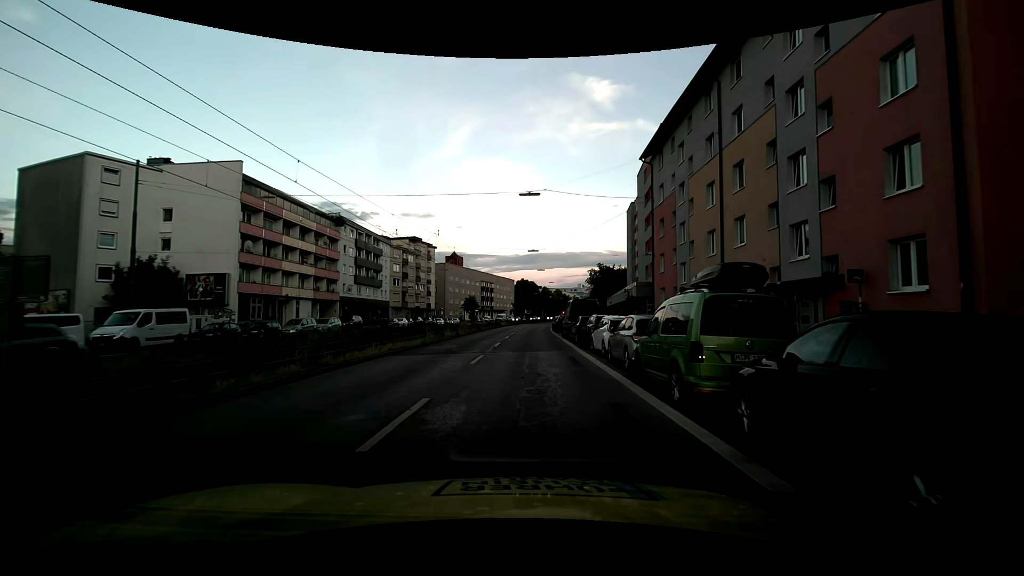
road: secondary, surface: asphalt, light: Day
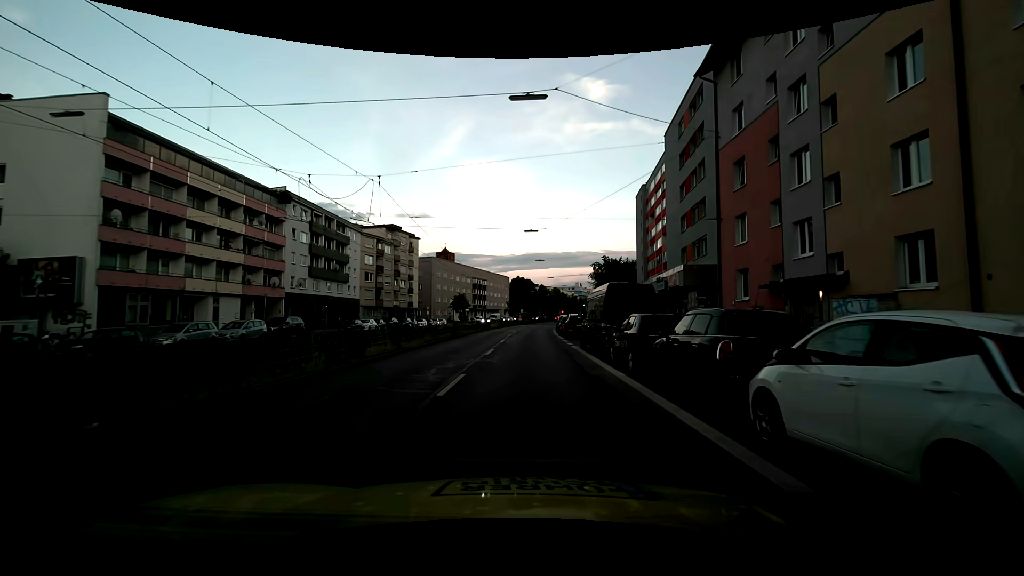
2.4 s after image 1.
(+0.1, +14.6) m; +1°
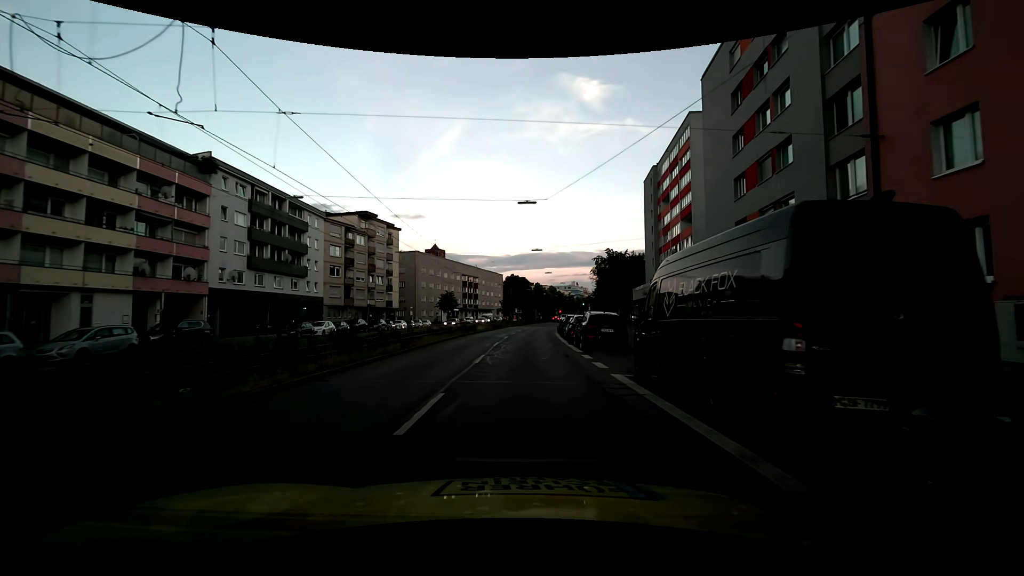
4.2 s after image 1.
(0.0, +12.1) m; 0°
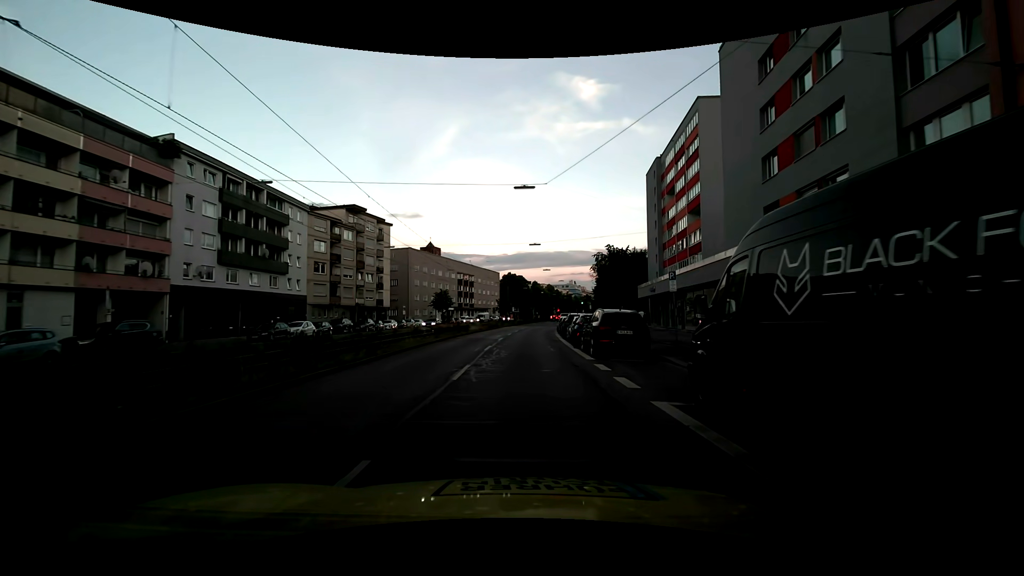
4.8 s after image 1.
(0.0, +4.1) m; 0°
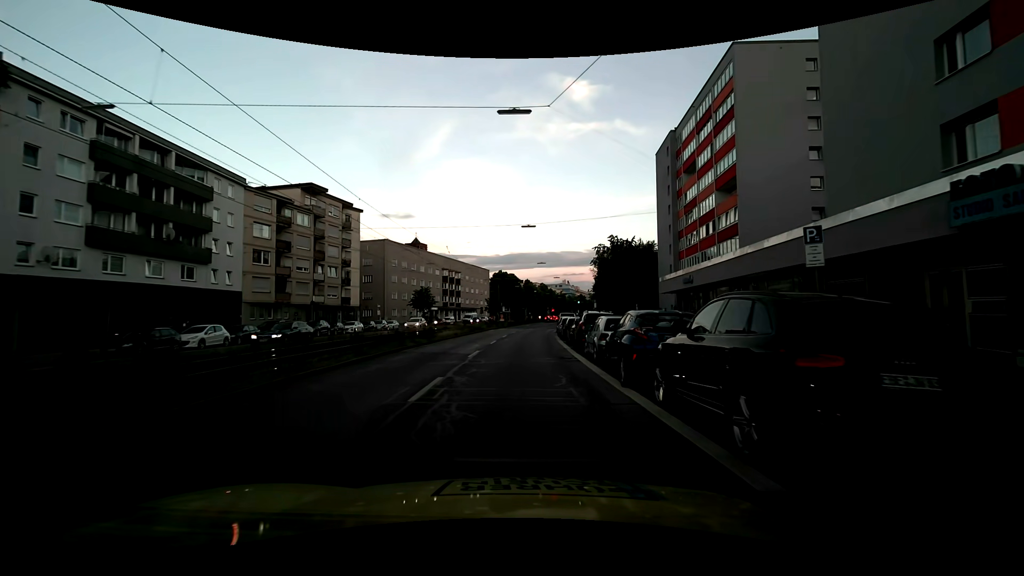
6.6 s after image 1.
(+0.2, +12.1) m; +2°
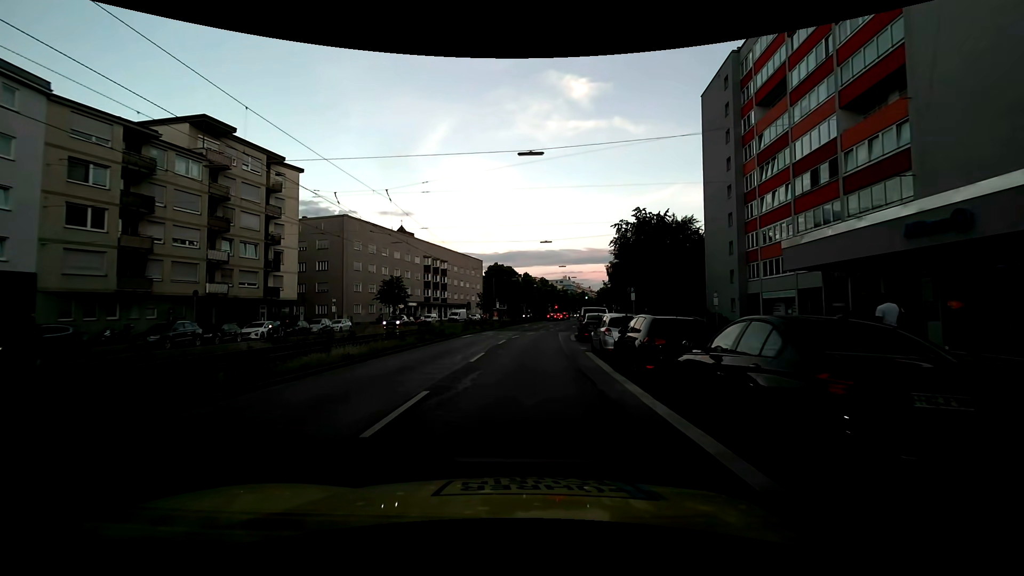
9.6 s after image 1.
(+0.2, +20.5) m; 0°
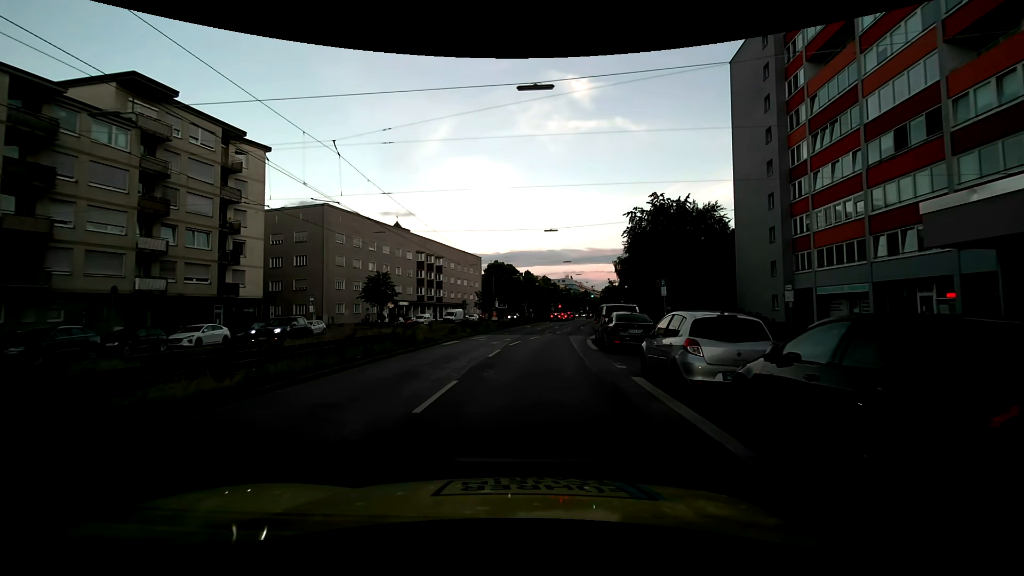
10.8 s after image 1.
(0.0, +7.7) m; 0°
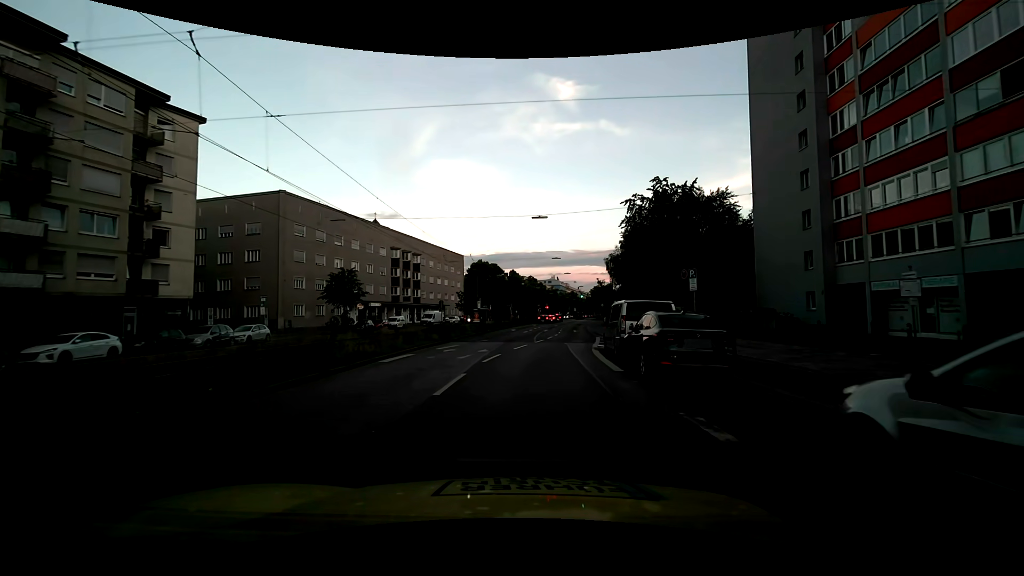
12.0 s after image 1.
(0.0, +7.6) m; 0°
(0, +10) (+1, +20) (+2, +30) (+4, +40) (+5, +50) (+6, +60) (+8, +70) (+9, +79) (+11, +89) (+13, +99) m
